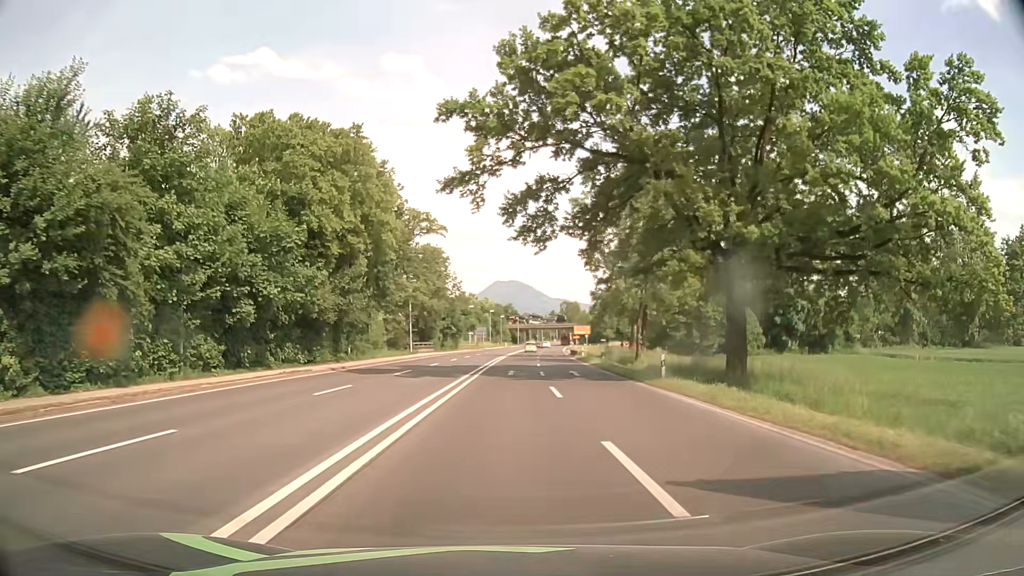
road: secondary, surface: asphalt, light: Day
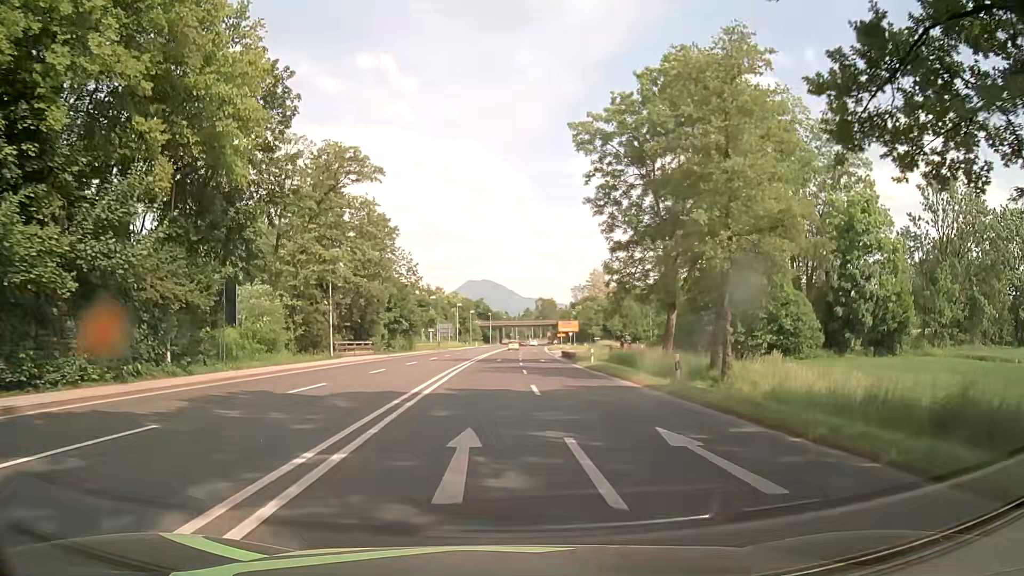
(+0.4, +23.8) m; +2°
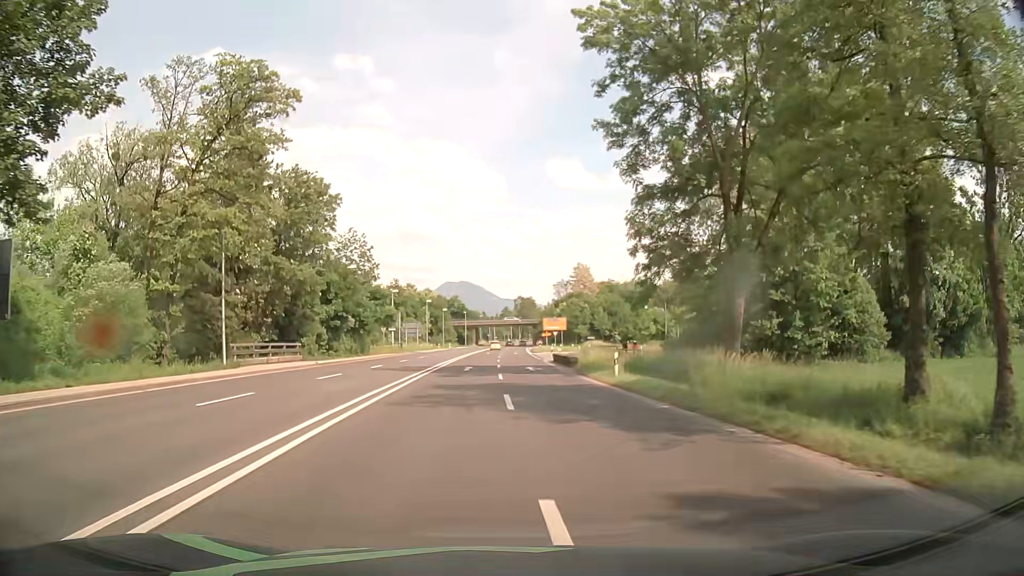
(+0.4, +15.8) m; +2°
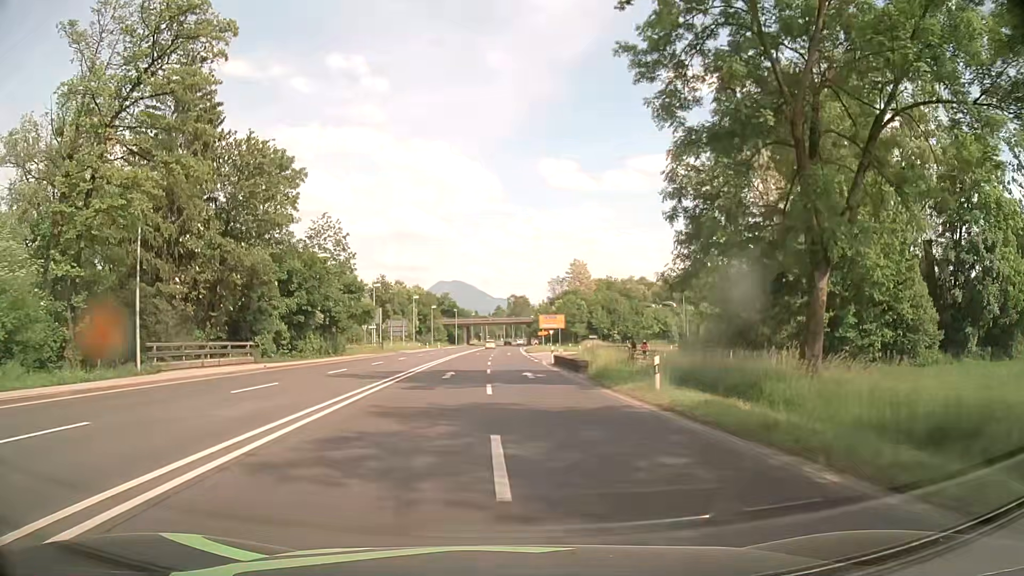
(+0.1, +7.9) m; +1°
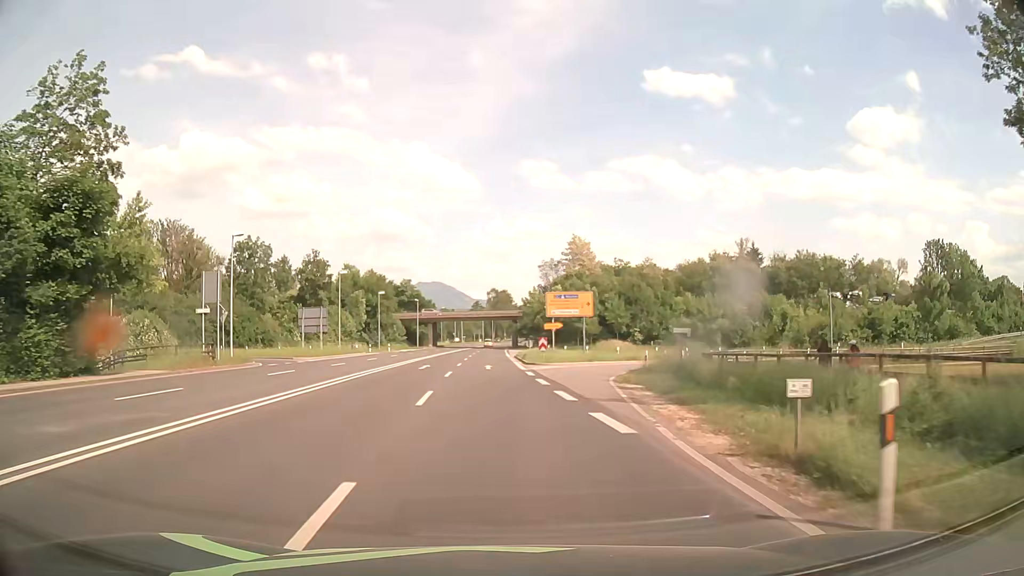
(+0.2, +39.5) m; +2°
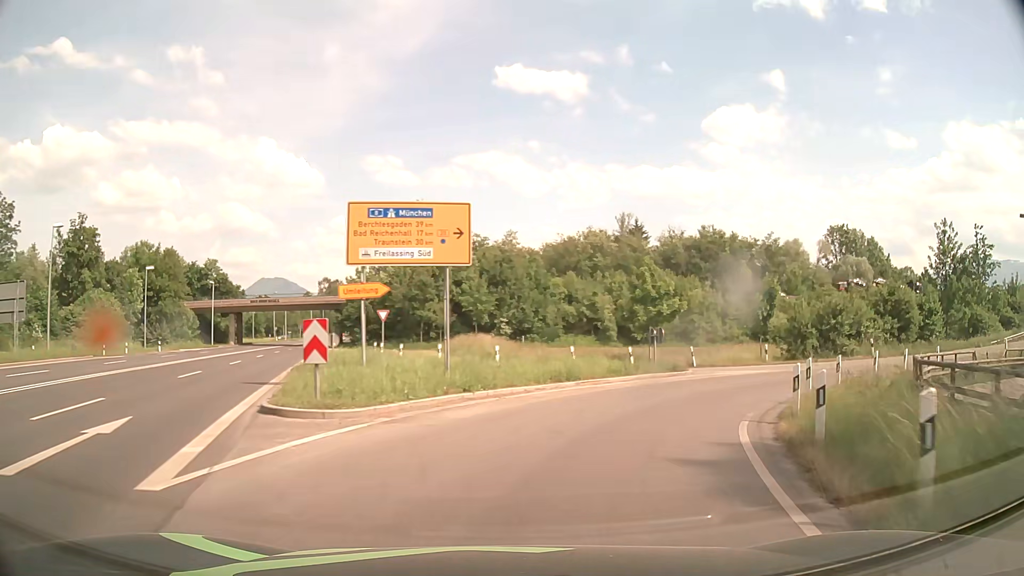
(+2.5, +27.7) m; +14°
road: primary_link
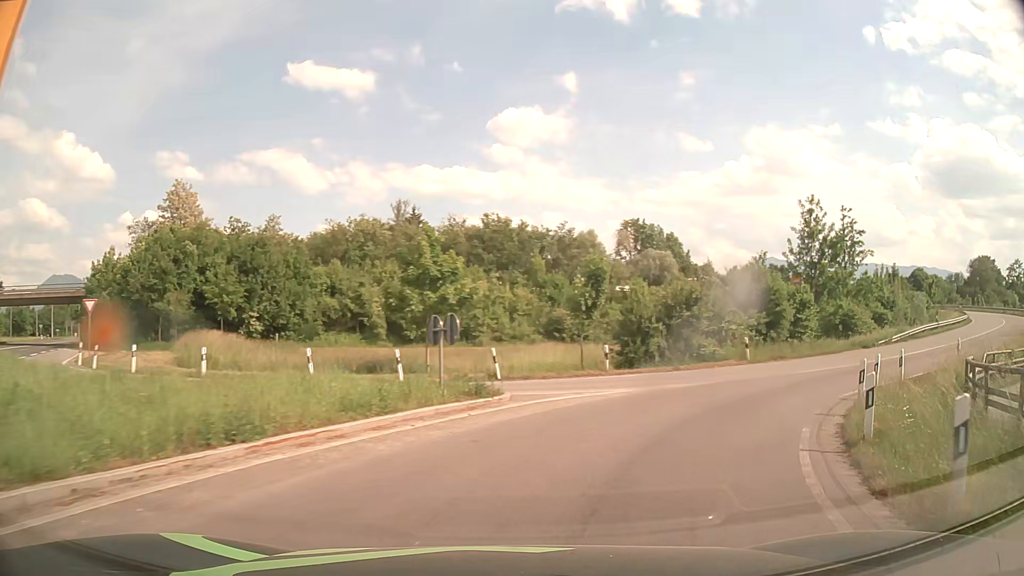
(+1.7, +11.2) m; +19°
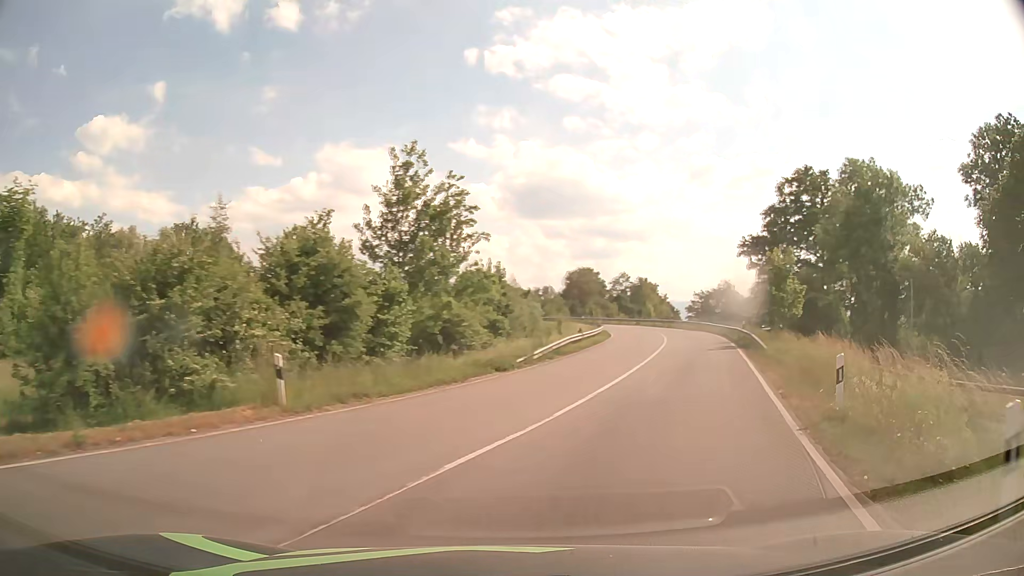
(+4.9, +15.6) m; +38°
(+1, +10) (+4, +19) (+7, +29) (+10, +39) (+12, +48) (+14, +58) (+14, +68) (+13, +78) (+8, +87) (+2, +95) m
